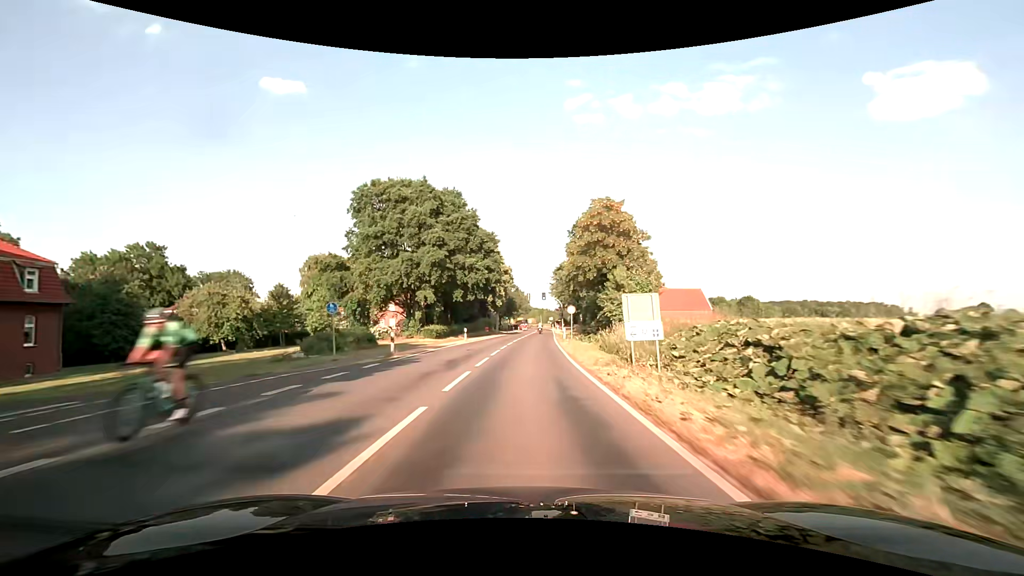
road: secondary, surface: asphalt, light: Day
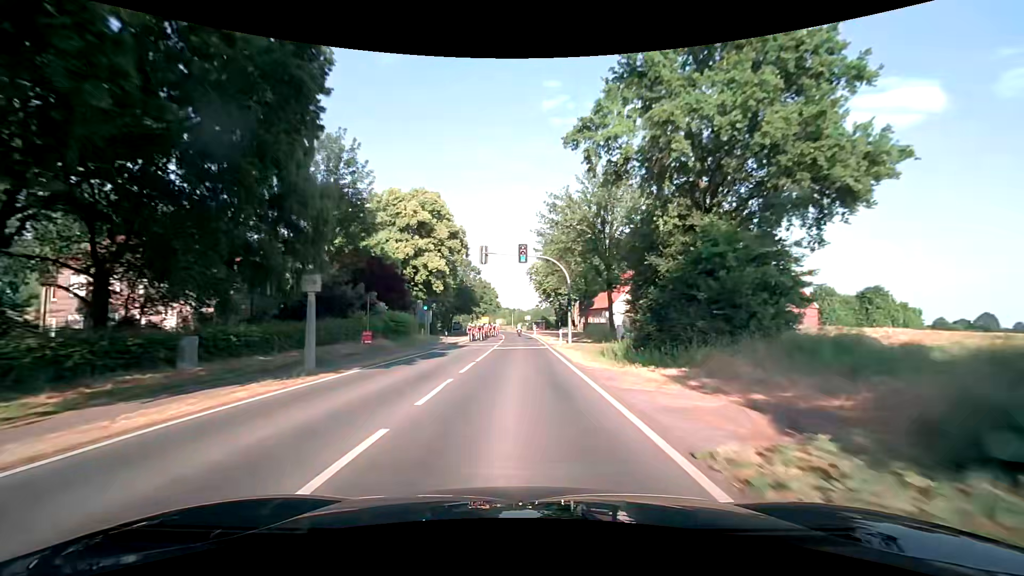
(+1.8, +55.0) m; +3°
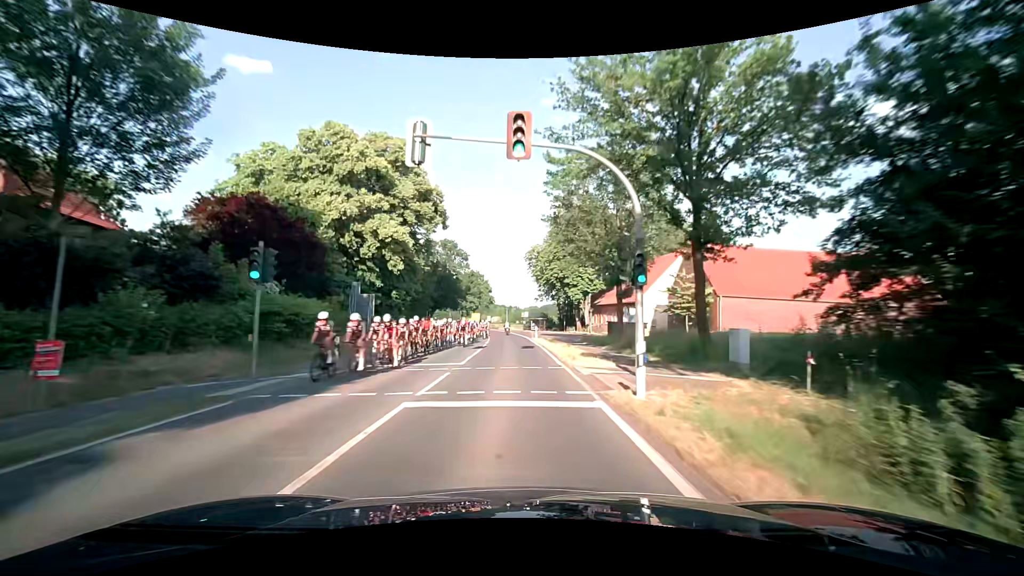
(+0.1, +21.6) m; 0°
(0, +10) (0, +20) (0, +30) (0, +40) (-1, +50) (-1, +60) (-2, +70) (-4, +80) (-5, +90) (-7, +100) m
